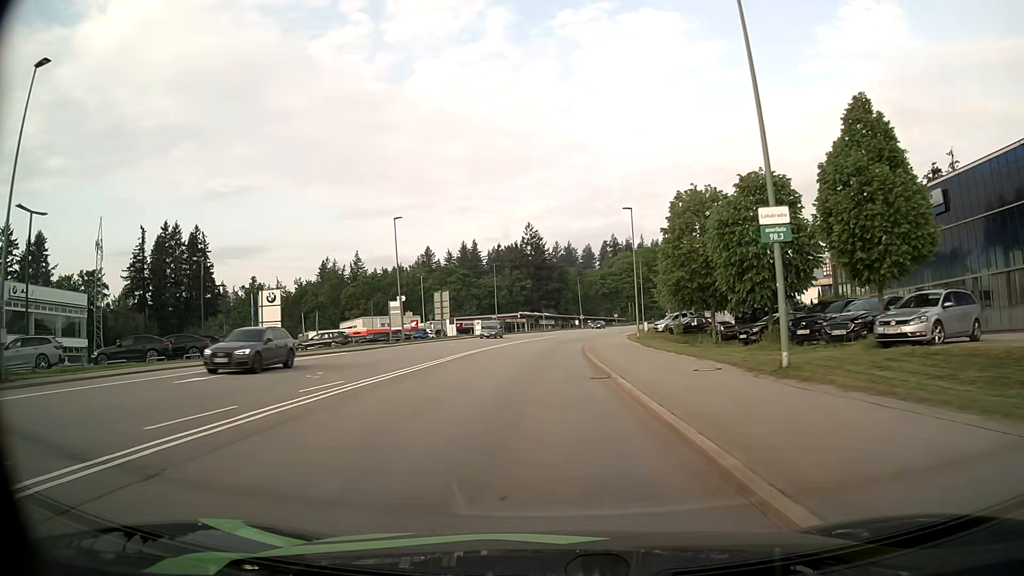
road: secondary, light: Day
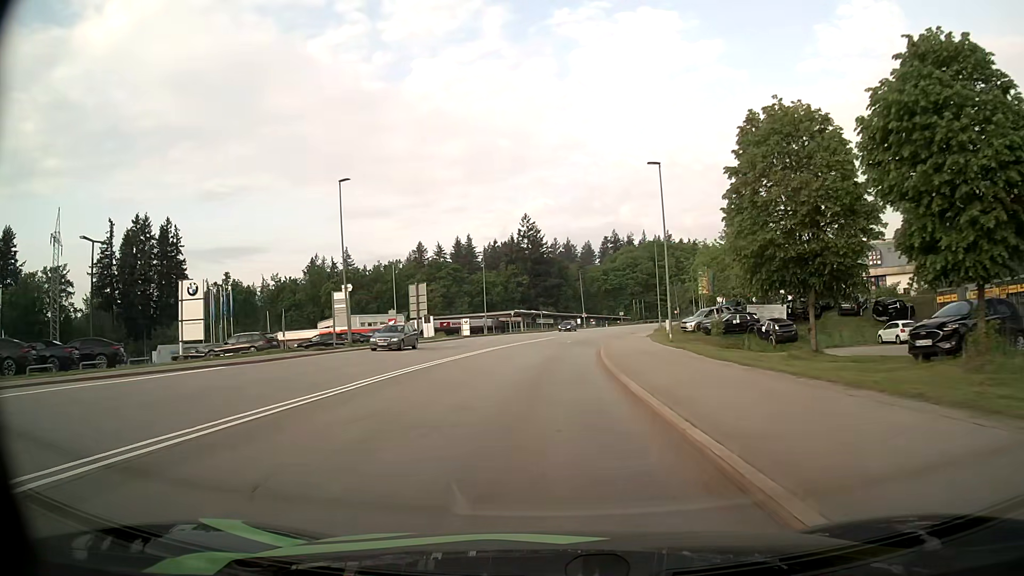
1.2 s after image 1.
(+0.1, +14.9) m; 0°
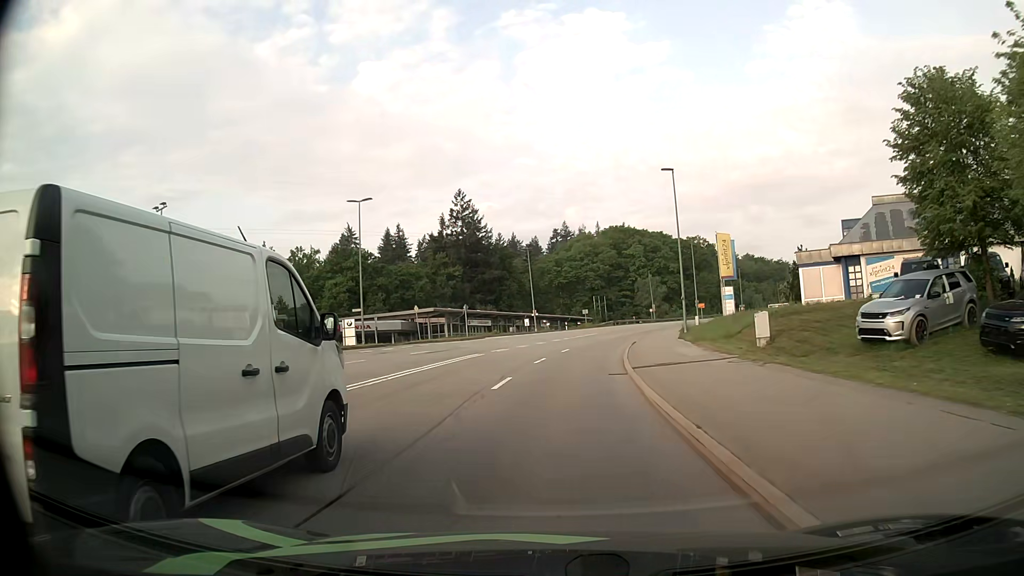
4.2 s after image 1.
(+1.1, +37.4) m; +4°
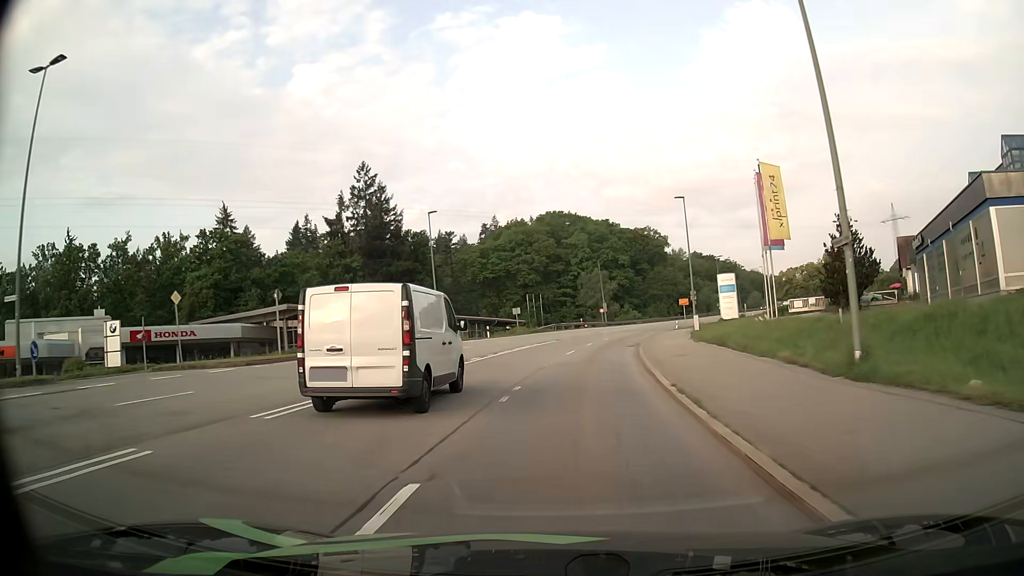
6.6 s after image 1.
(+1.5, +29.3) m; +6°
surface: asphalt
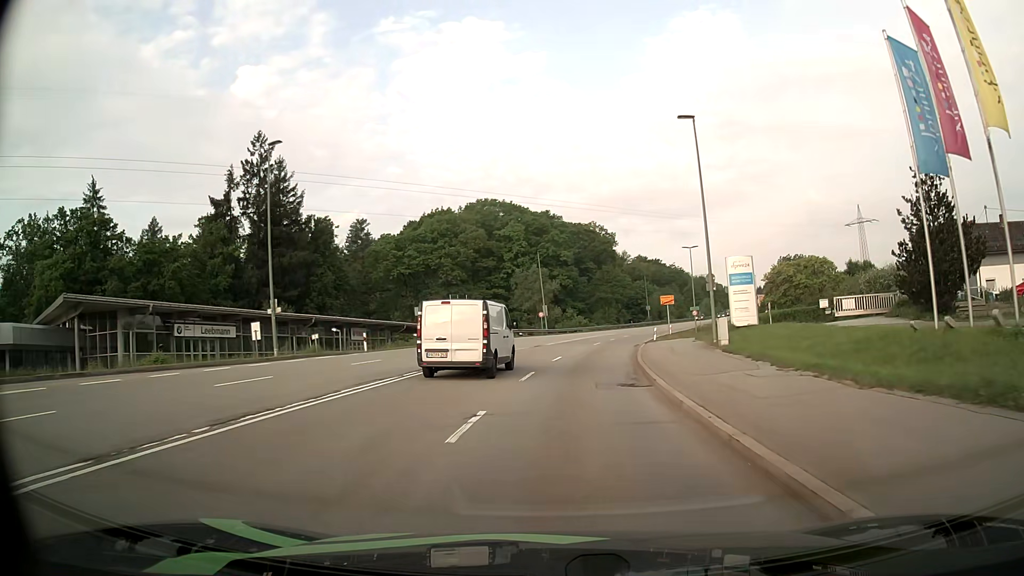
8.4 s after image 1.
(+0.9, +22.2) m; +5°
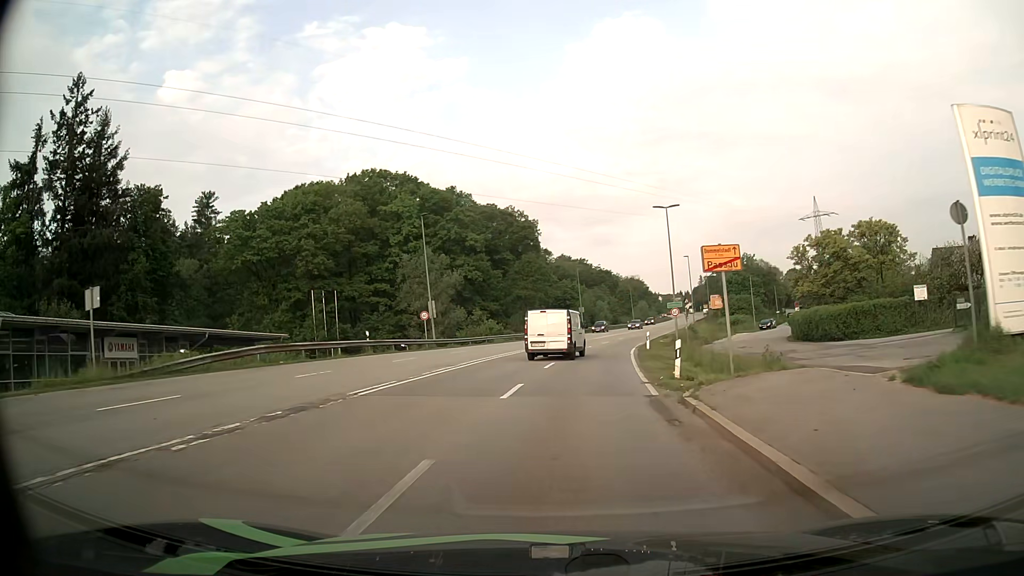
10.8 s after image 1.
(+1.9, +30.1) m; +7°
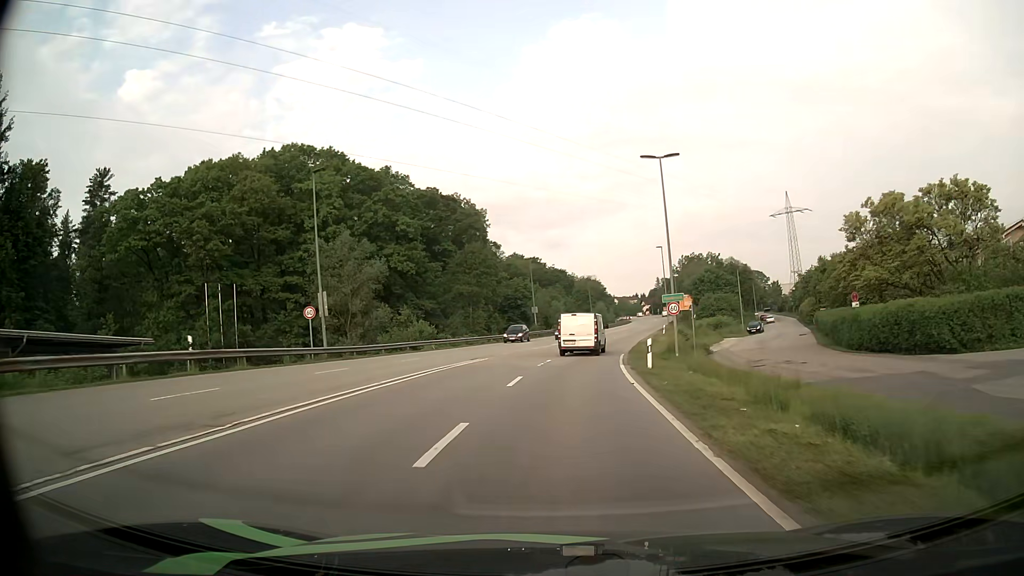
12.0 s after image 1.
(+0.6, +15.4) m; +5°
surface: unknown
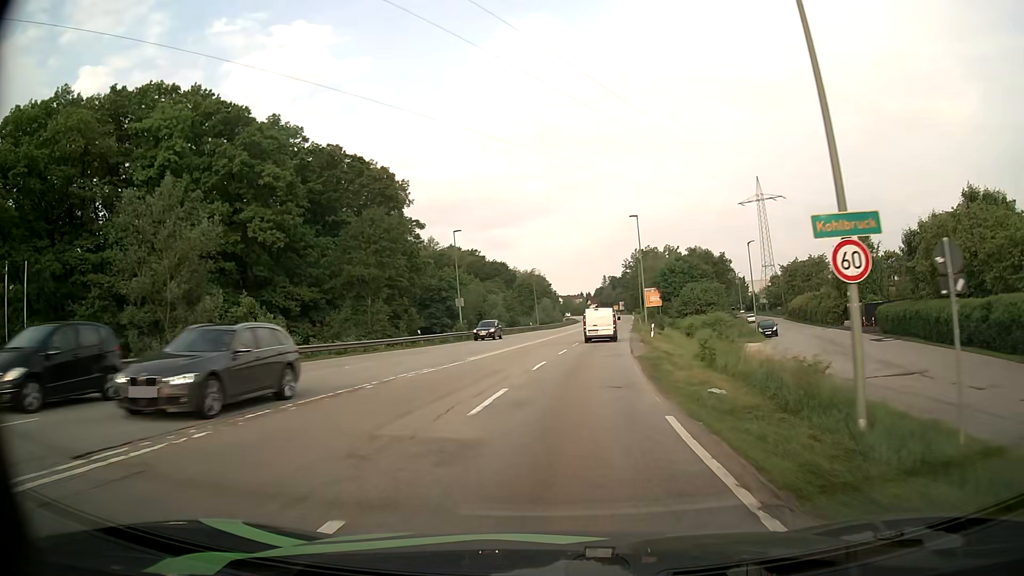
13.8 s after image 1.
(+0.7, +23.7) m; +4°
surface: asphalt
(0, +10) (+1, +20) (+2, +30) (+3, +40) (+4, +50) (+5, +60) (+6, +70) (+8, +80) (+9, +89) (+10, +99) m
